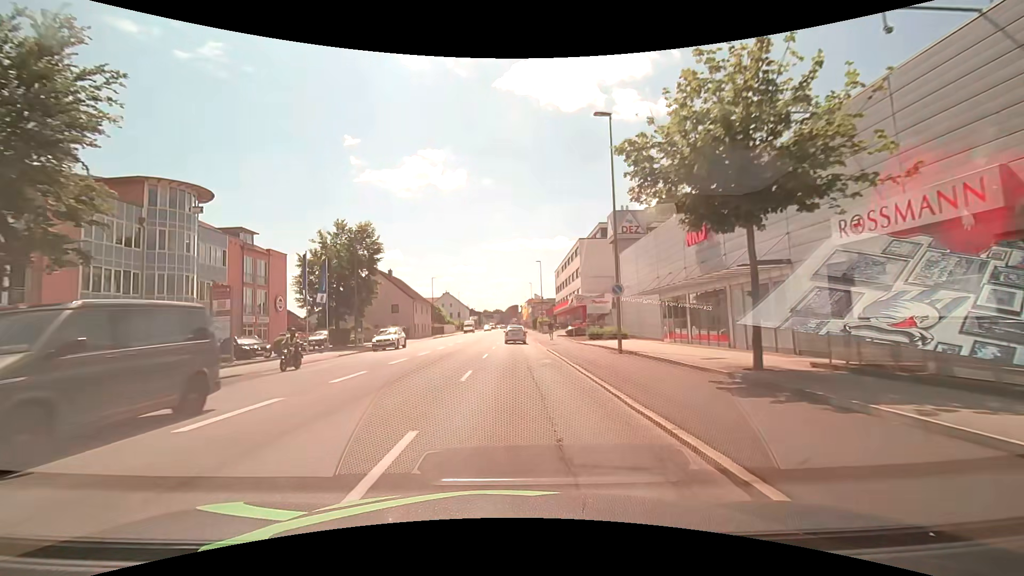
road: tertiary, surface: asphalt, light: Day
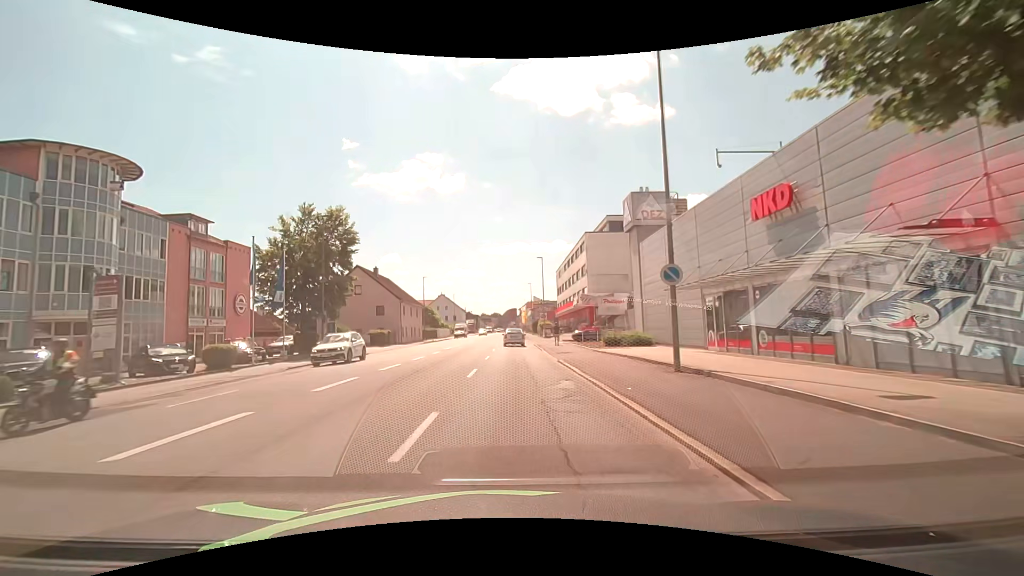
(0.0, +7.2) m; 0°
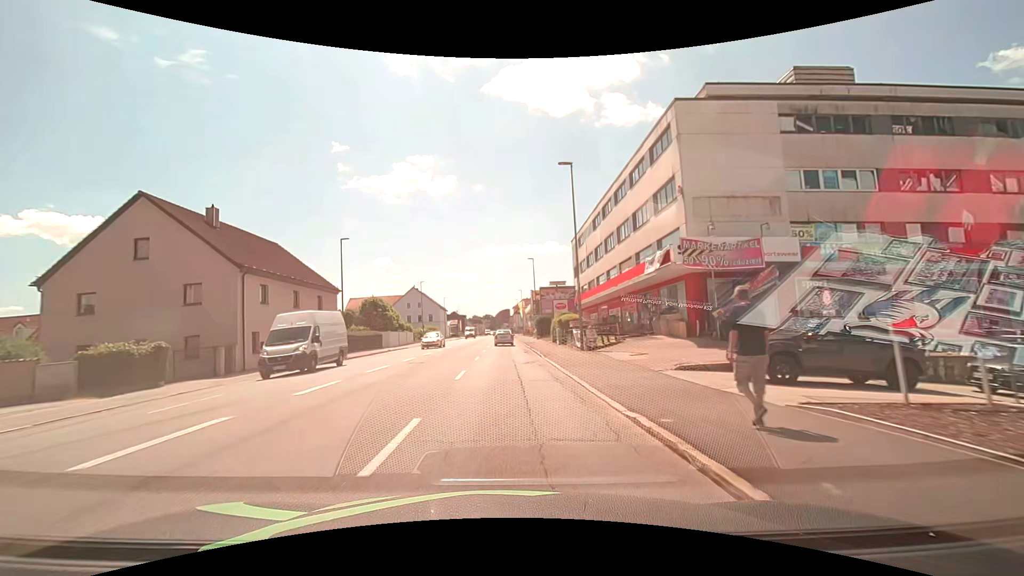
(+0.3, +36.3) m; +1°
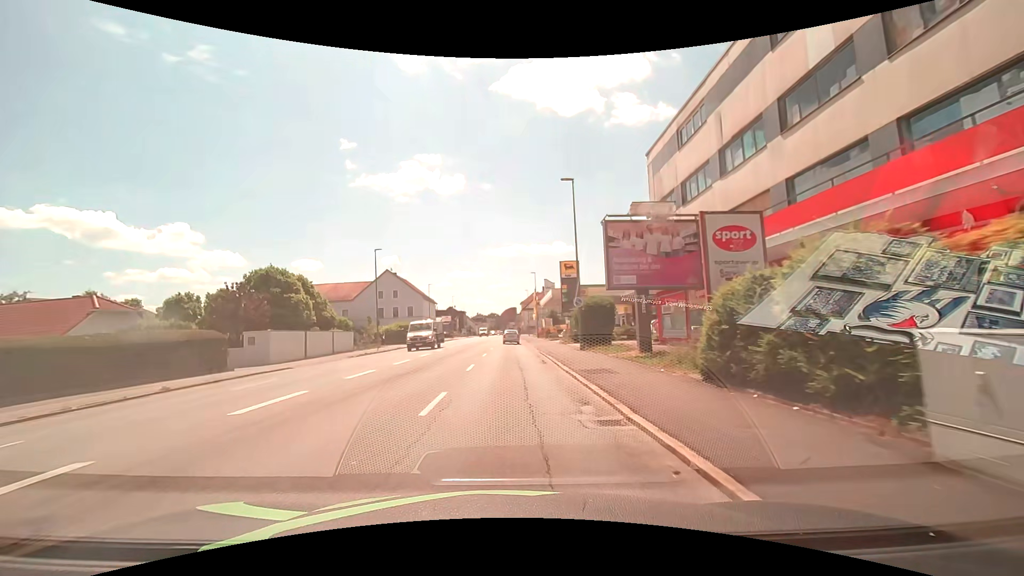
(-0.1, +33.0) m; 0°
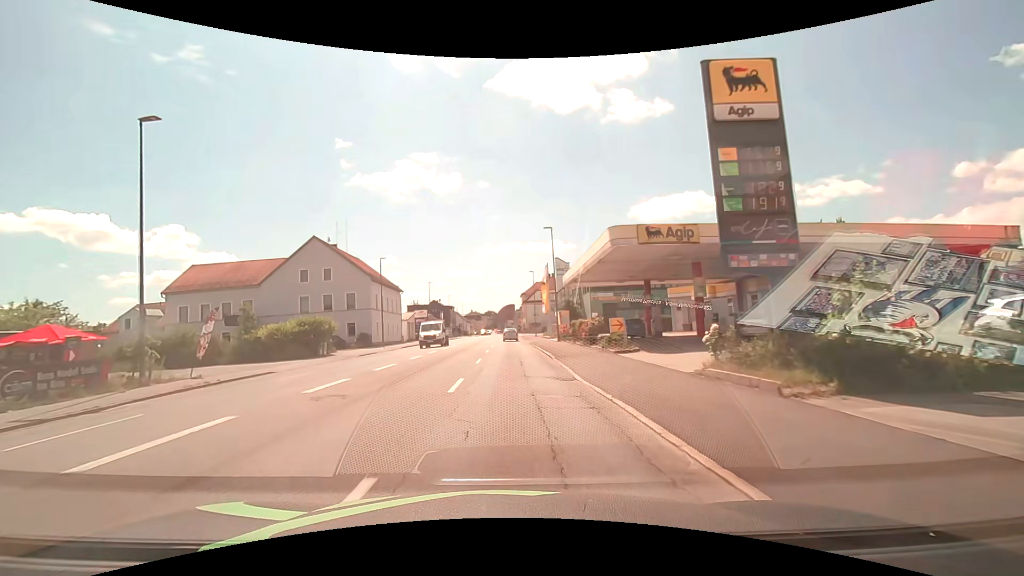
(-0.1, +33.5) m; 0°
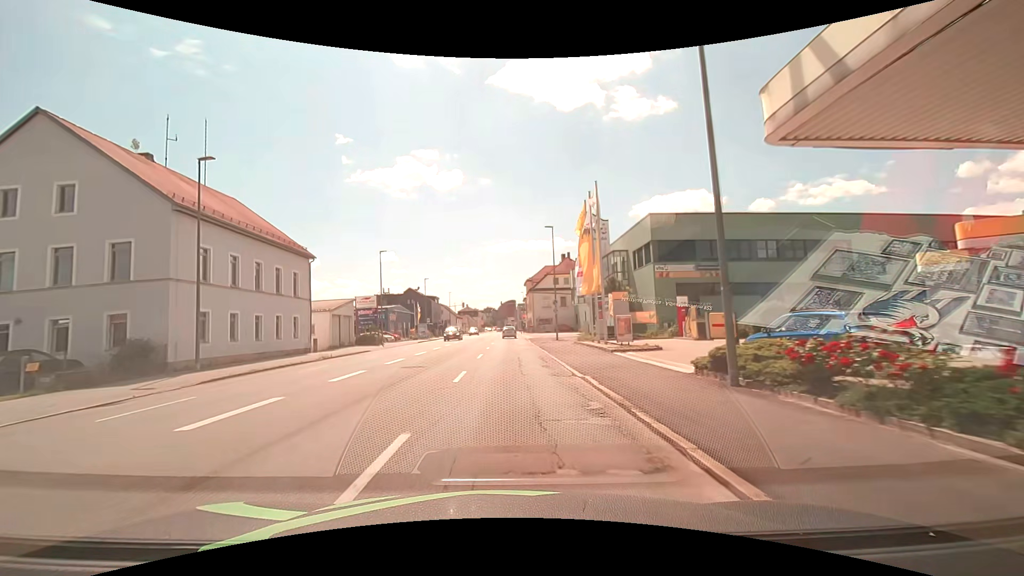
(0.0, +34.3) m; 0°
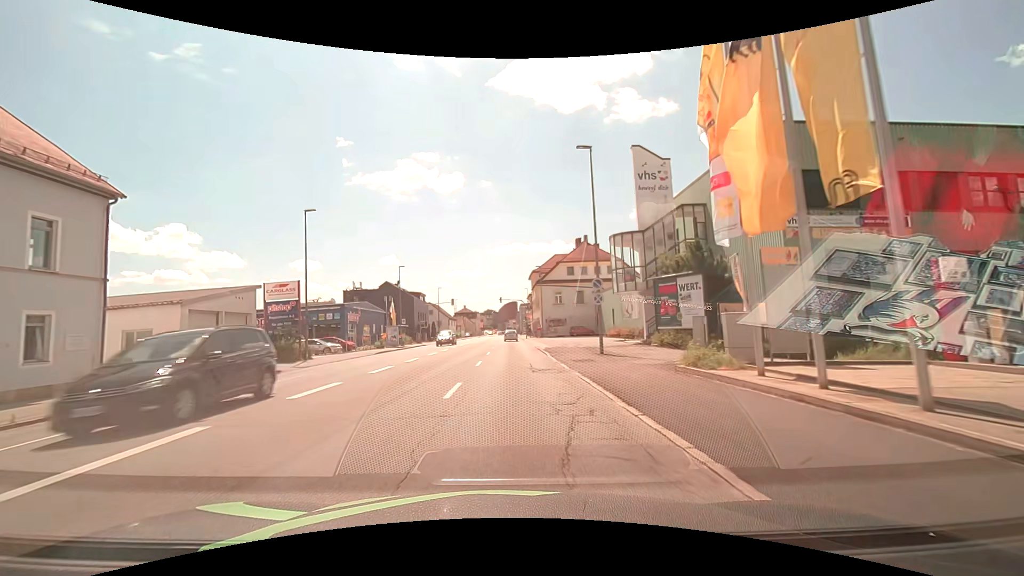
(-0.1, +20.8) m; 0°
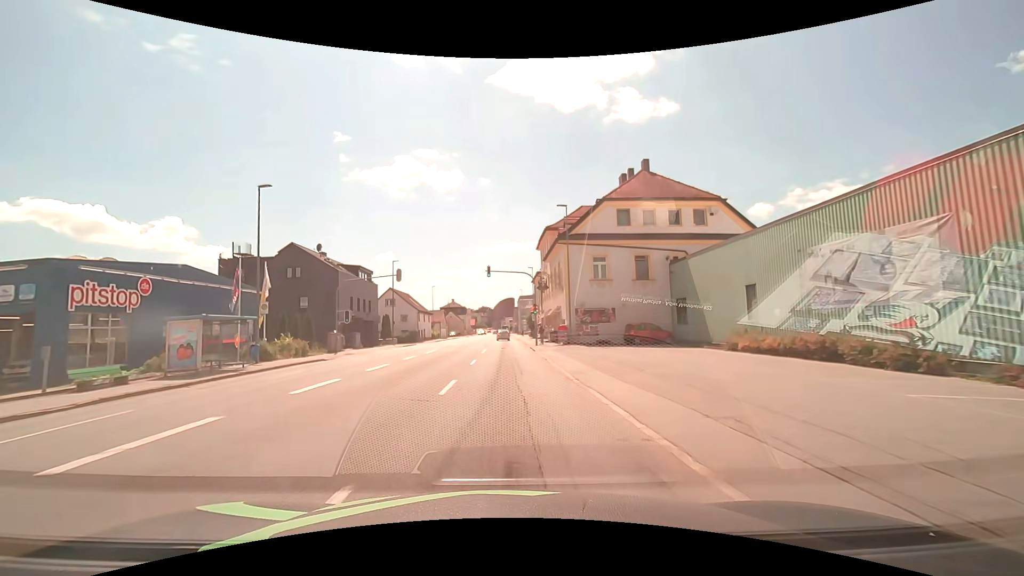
(+0.3, +35.5) m; +1°
(0, +10) (0, +20) (0, +30) (0, +40) (0, +50) (-1, +60) (-1, +70) (-1, +80) (-1, +90) (-1, +100) m
